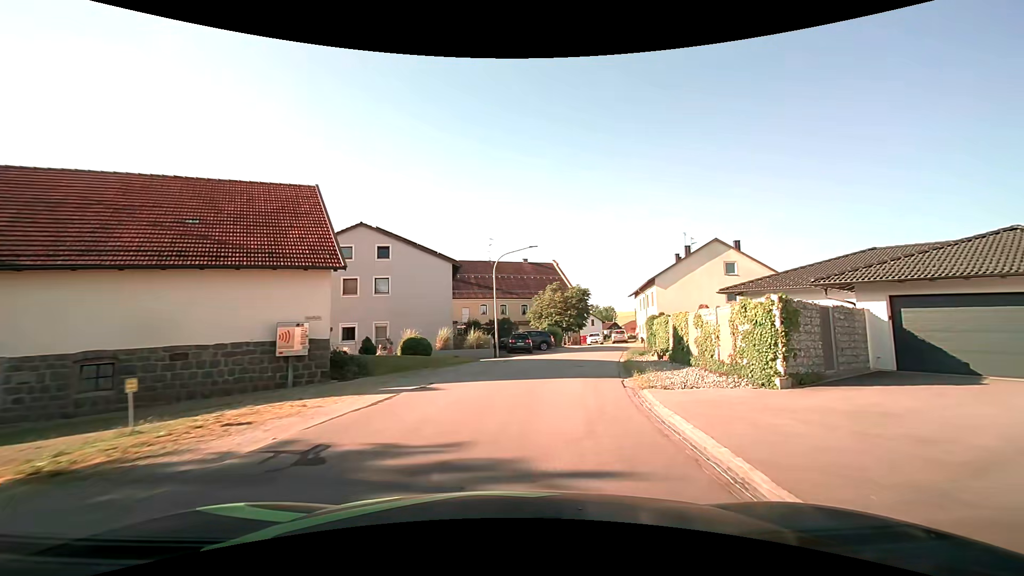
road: tertiary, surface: asphalt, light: Day
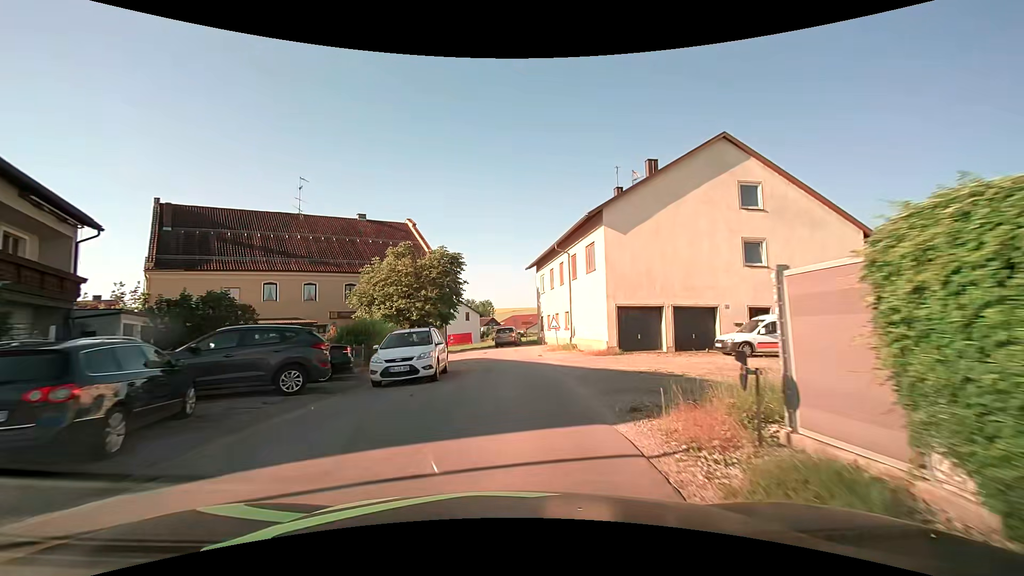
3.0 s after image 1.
(+4.5, +28.6) m; +13°
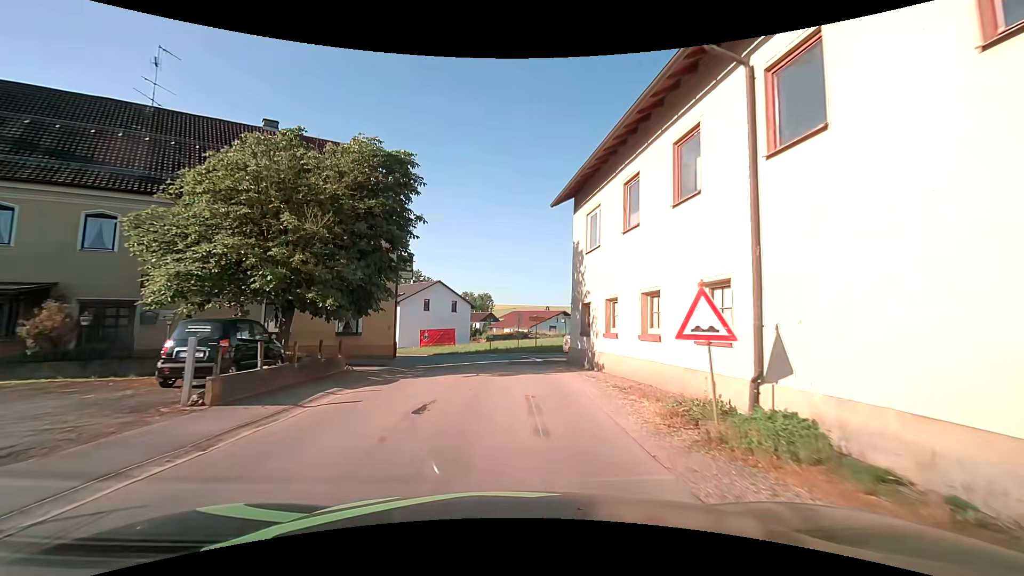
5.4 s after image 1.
(+0.3, +21.3) m; +1°
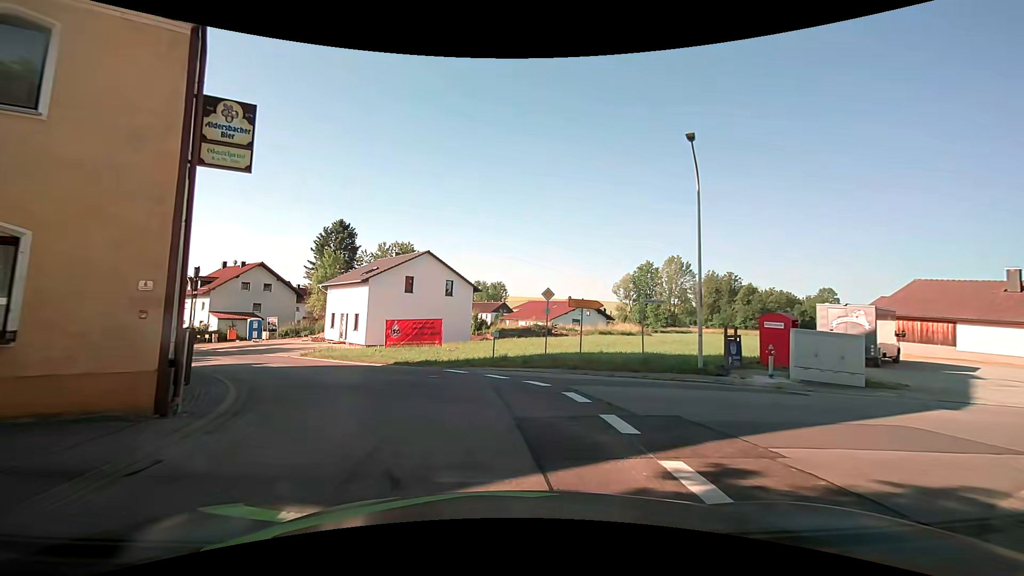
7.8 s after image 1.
(-0.2, +17.9) m; -2°
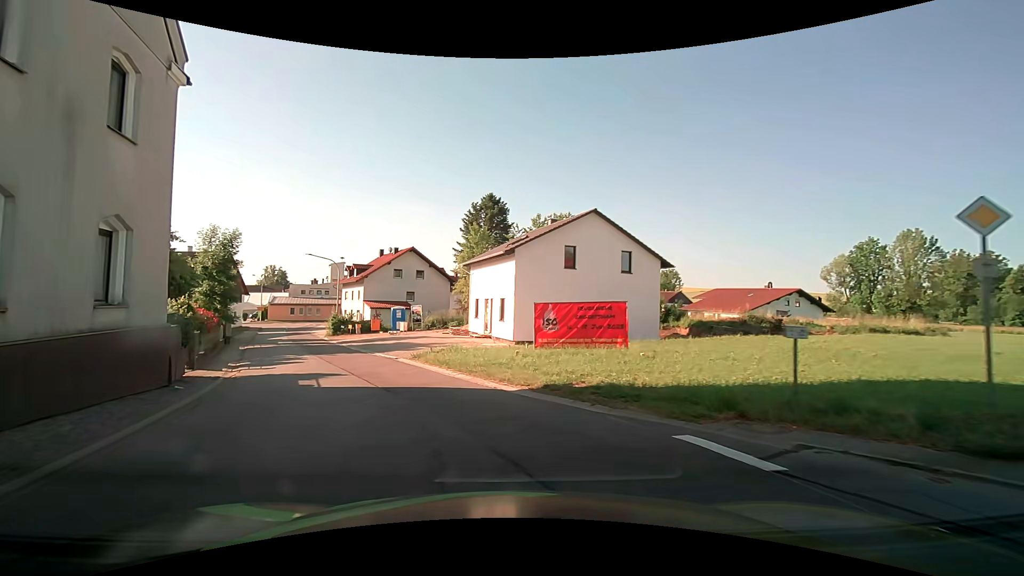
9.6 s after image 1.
(-1.7, +12.6) m; -17°
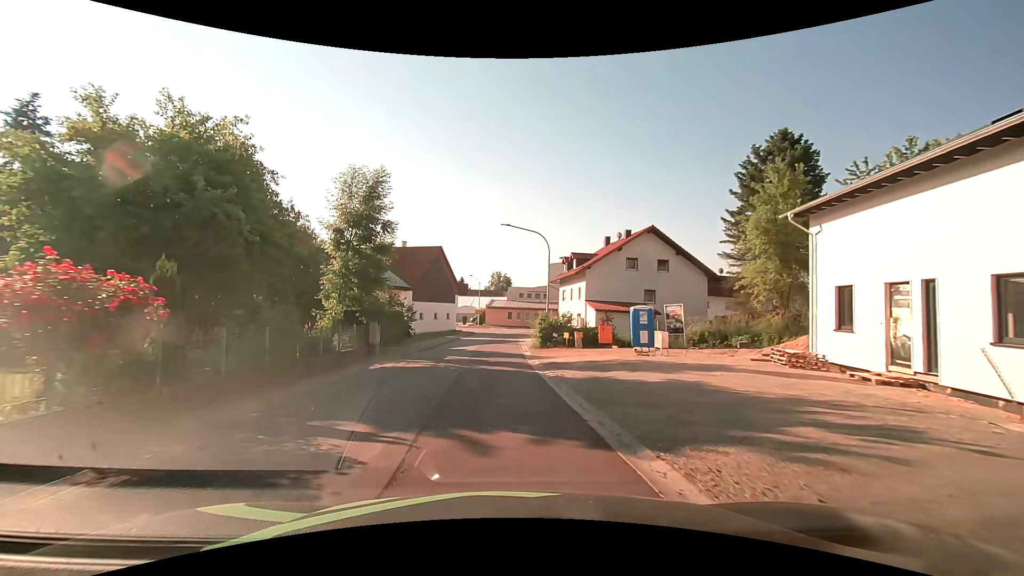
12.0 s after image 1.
(-4.7, +18.2) m; -27°
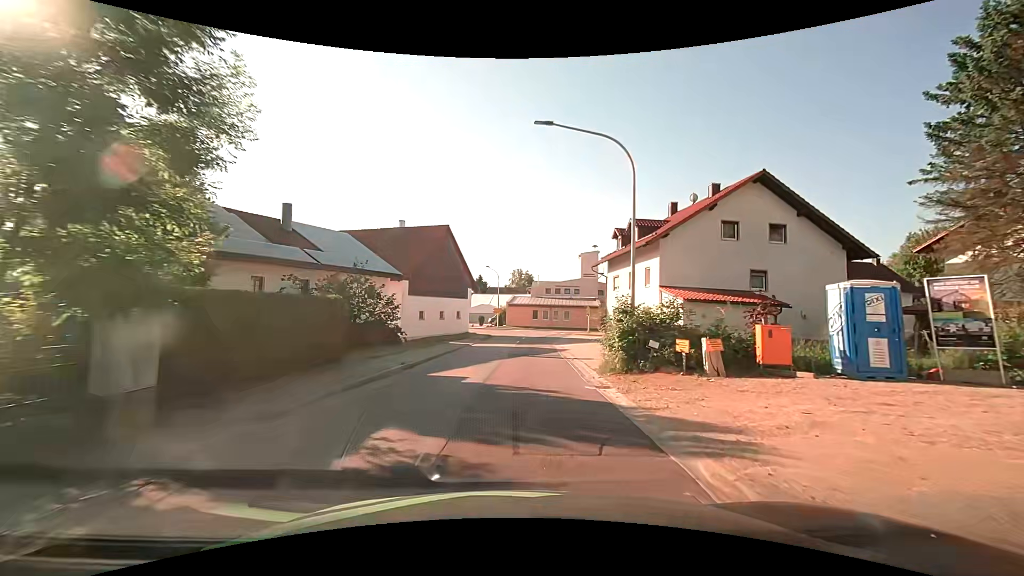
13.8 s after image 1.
(-0.3, +15.5) m; -1°
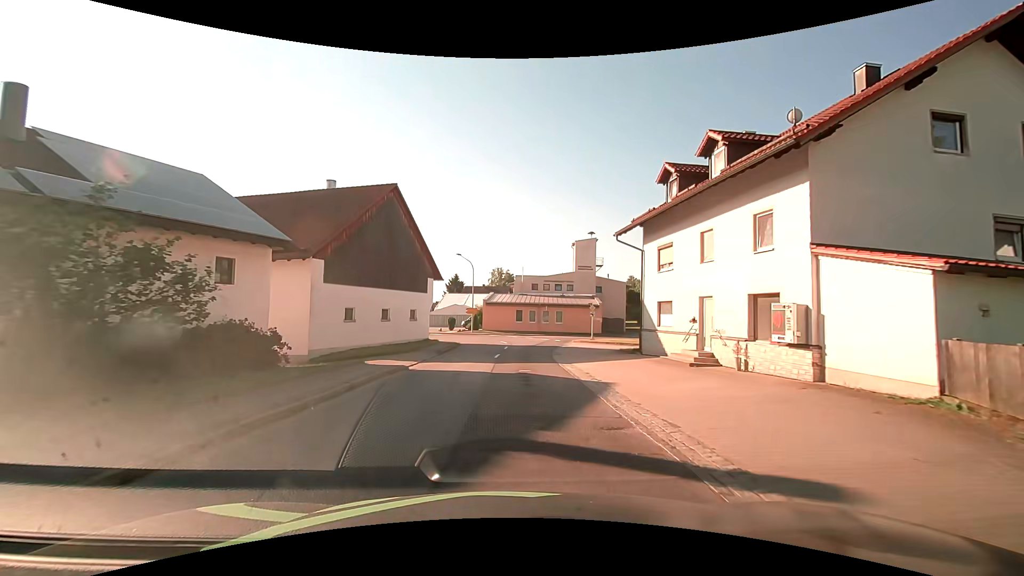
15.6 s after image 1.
(+0.3, +16.4) m; +2°
(0, +10) (+1, +20) (+1, +30) (+2, +40) (0, +50) (-6, +57) (-15, +61) (-25, +62) (-35, +63) (-45, +64) m
